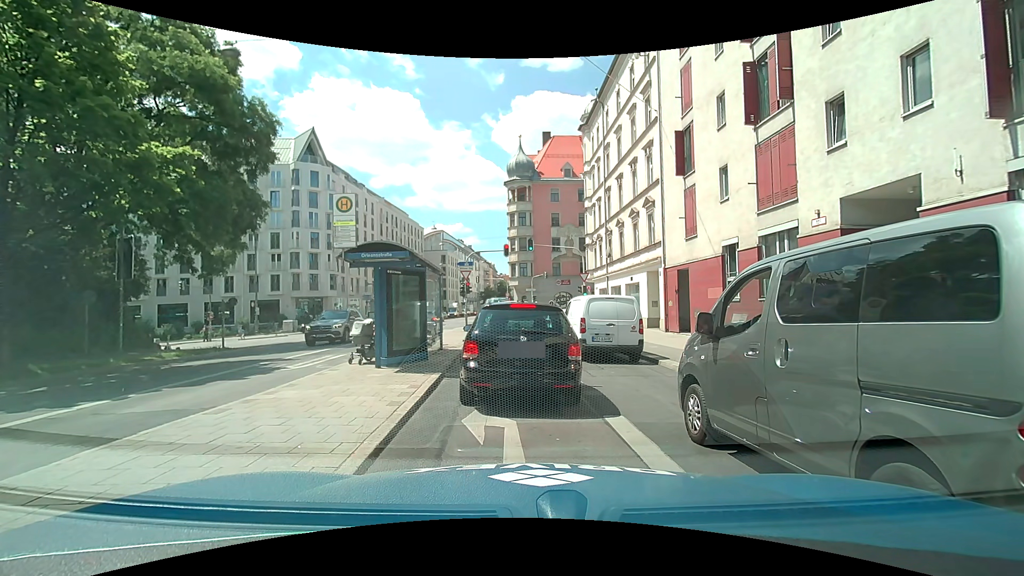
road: secondary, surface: asphalt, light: Day
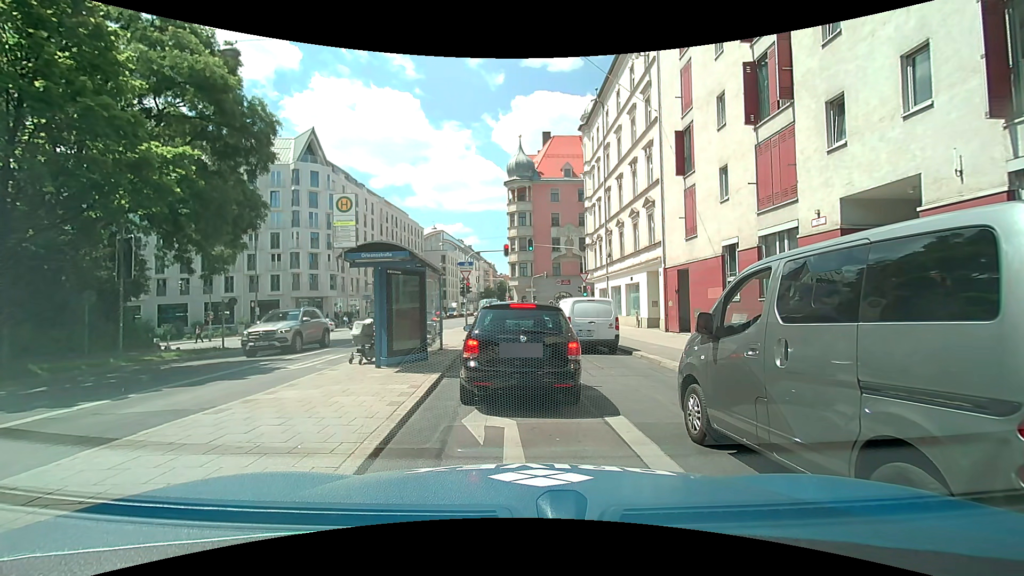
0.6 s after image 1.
(0.0, 0.0) m; 0°
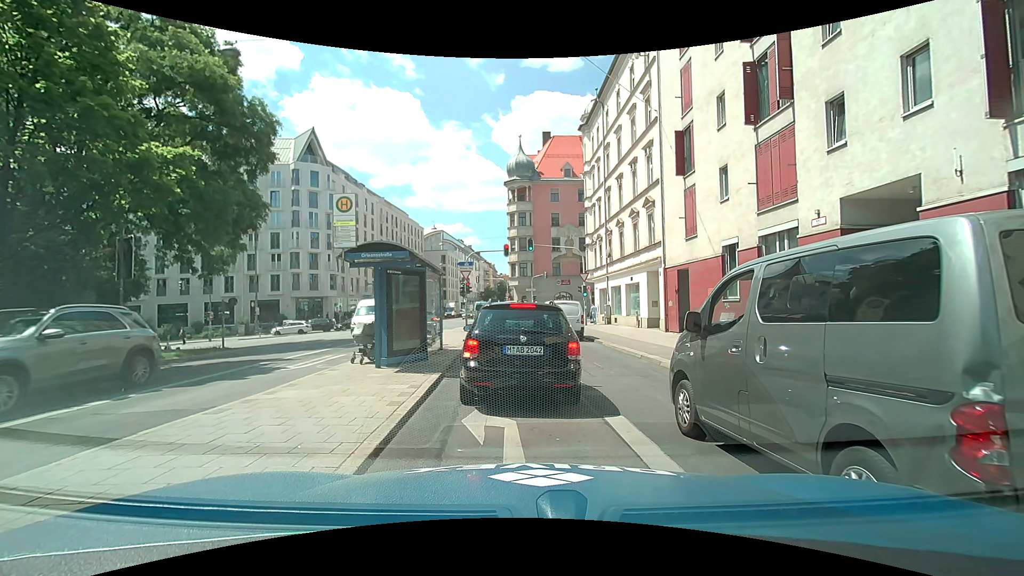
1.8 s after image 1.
(0.0, 0.0) m; 0°
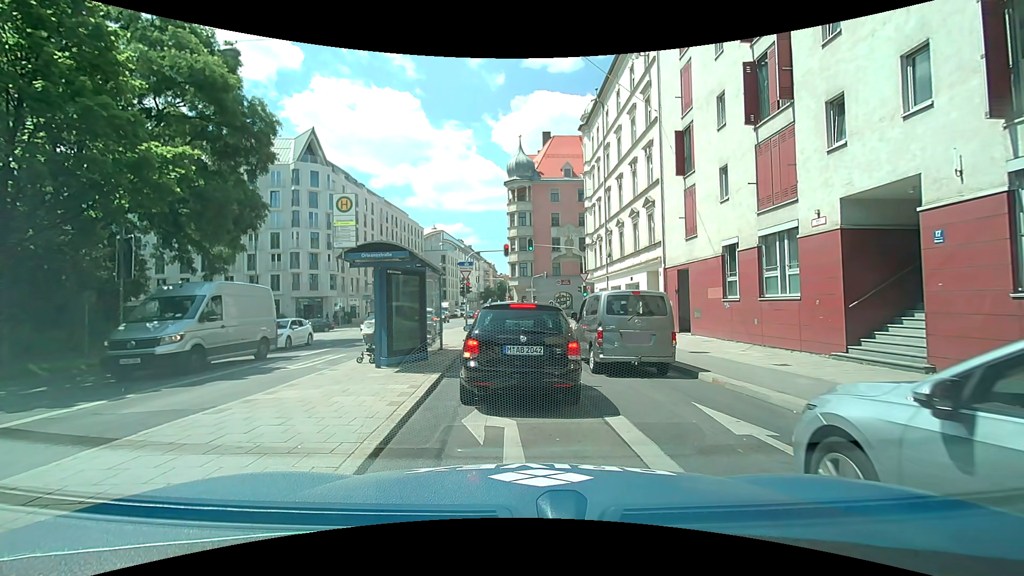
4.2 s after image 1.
(0.0, 0.0) m; 0°
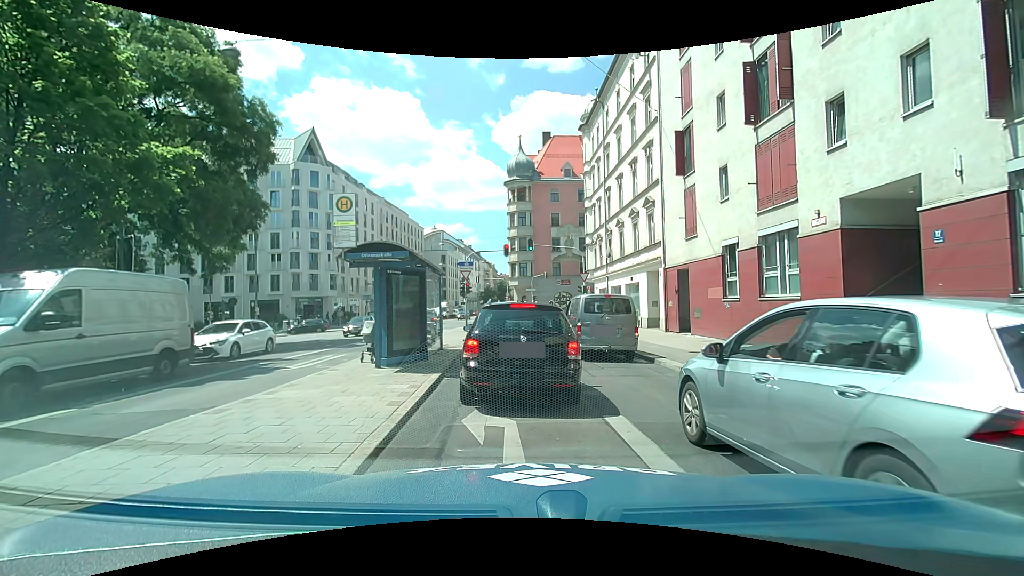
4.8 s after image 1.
(0.0, 0.0) m; 0°
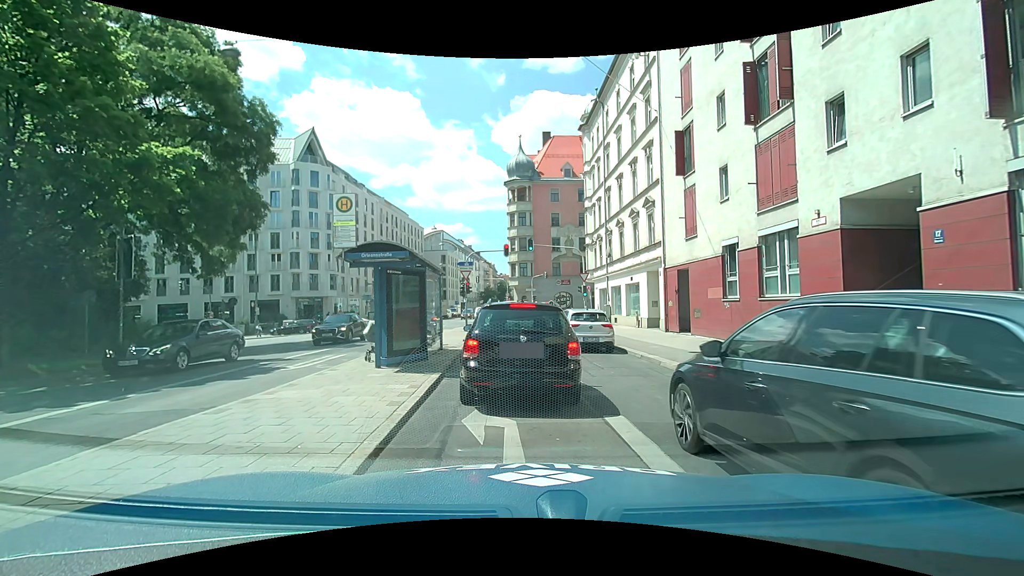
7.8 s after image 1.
(0.0, 0.0) m; 0°
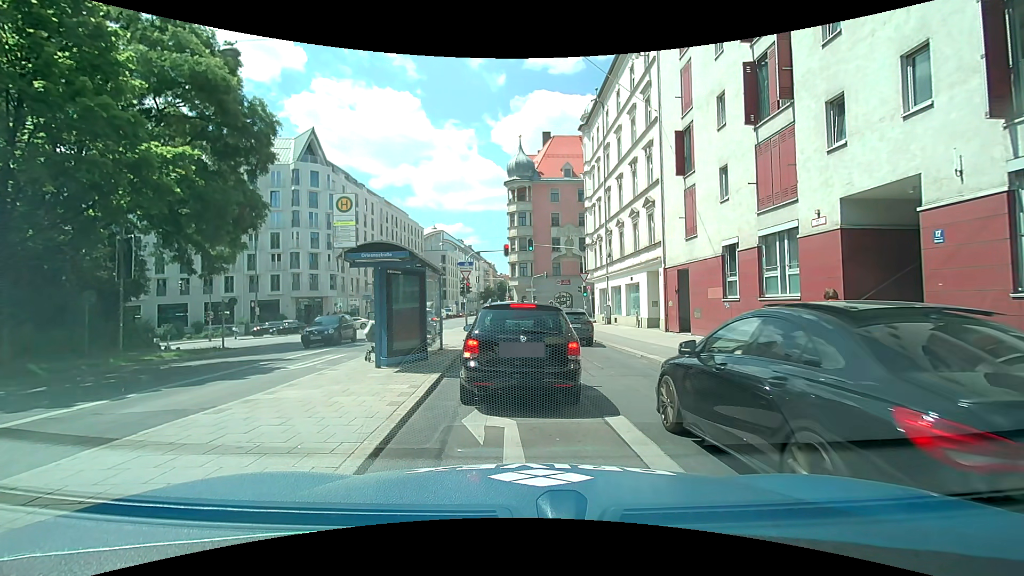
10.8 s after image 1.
(0.0, 0.0) m; 0°
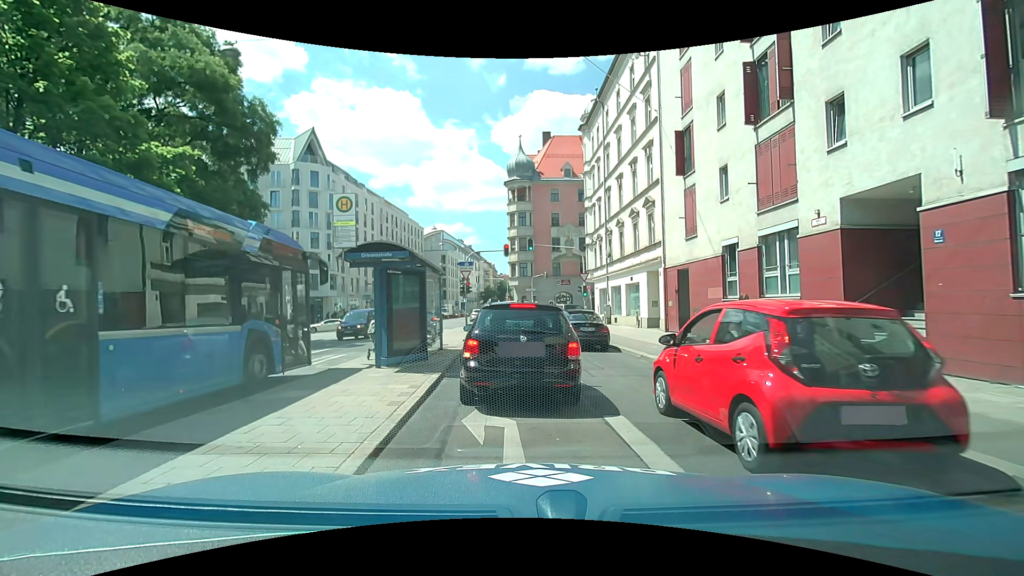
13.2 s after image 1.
(0.0, 0.0) m; 0°
